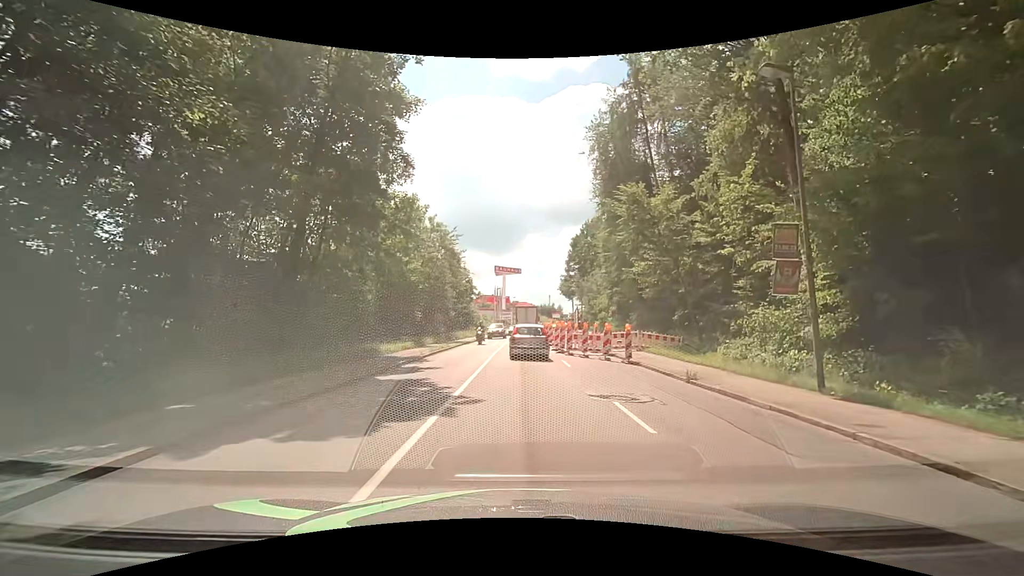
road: tertiary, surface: asphalt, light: Day
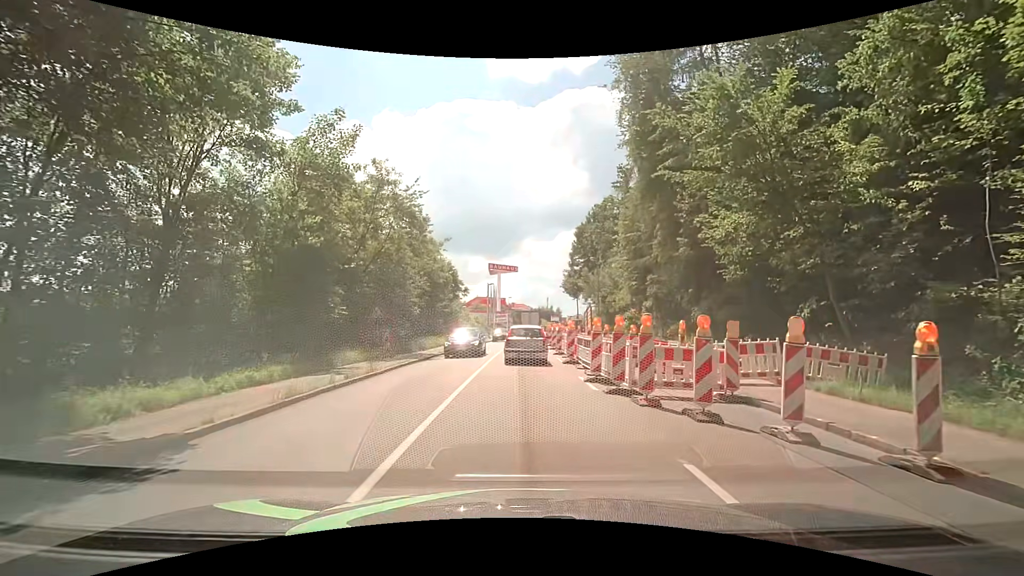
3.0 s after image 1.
(+0.1, +15.2) m; 0°
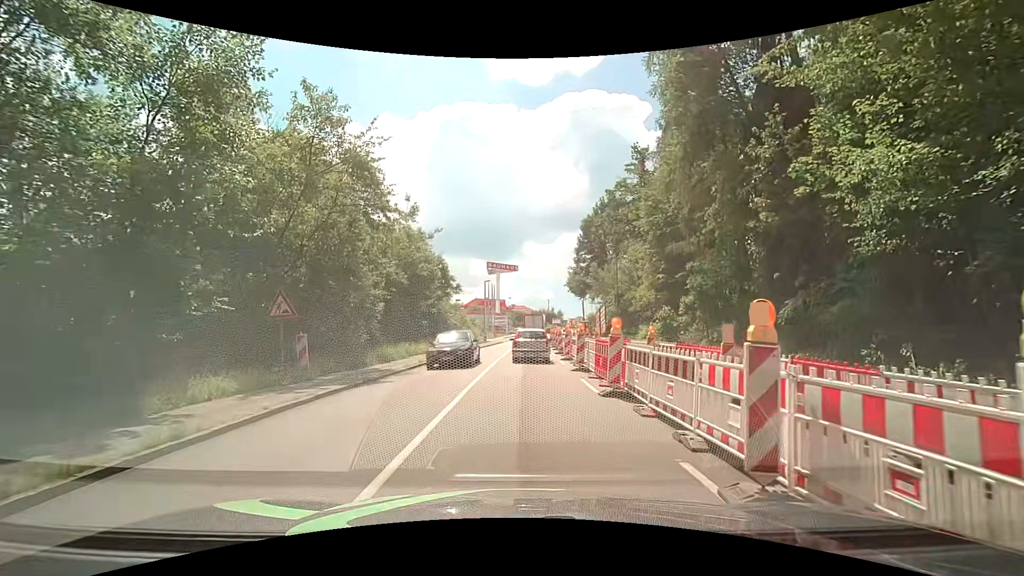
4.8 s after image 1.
(0.0, +8.9) m; -1°
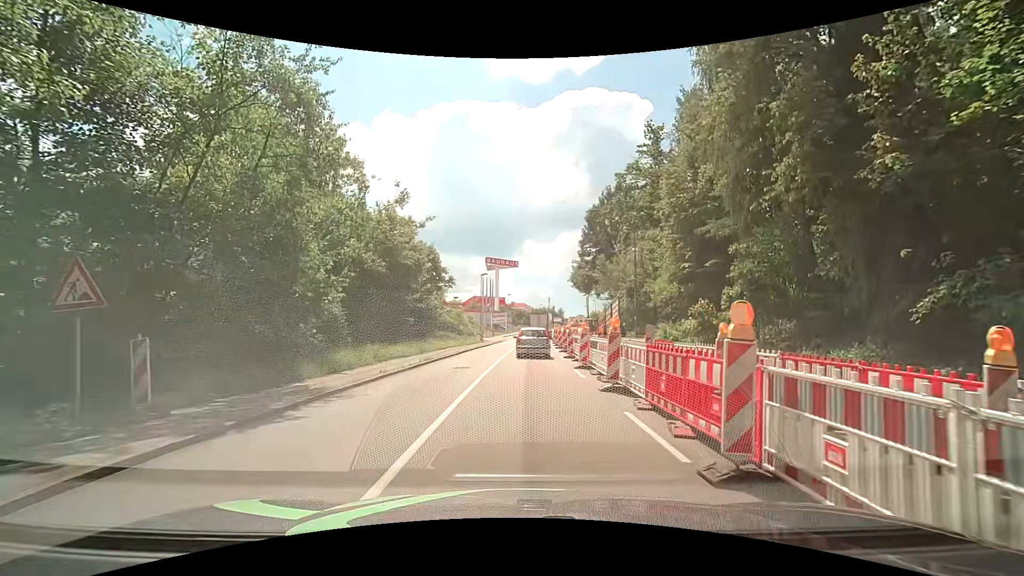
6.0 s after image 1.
(+0.1, +6.1) m; +1°
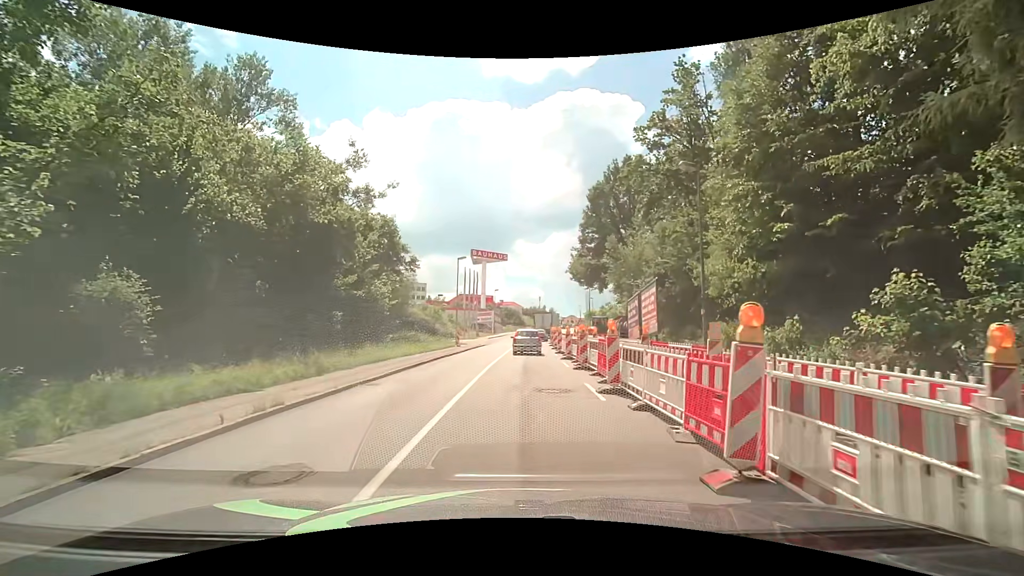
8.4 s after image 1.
(+0.1, +13.5) m; +1°
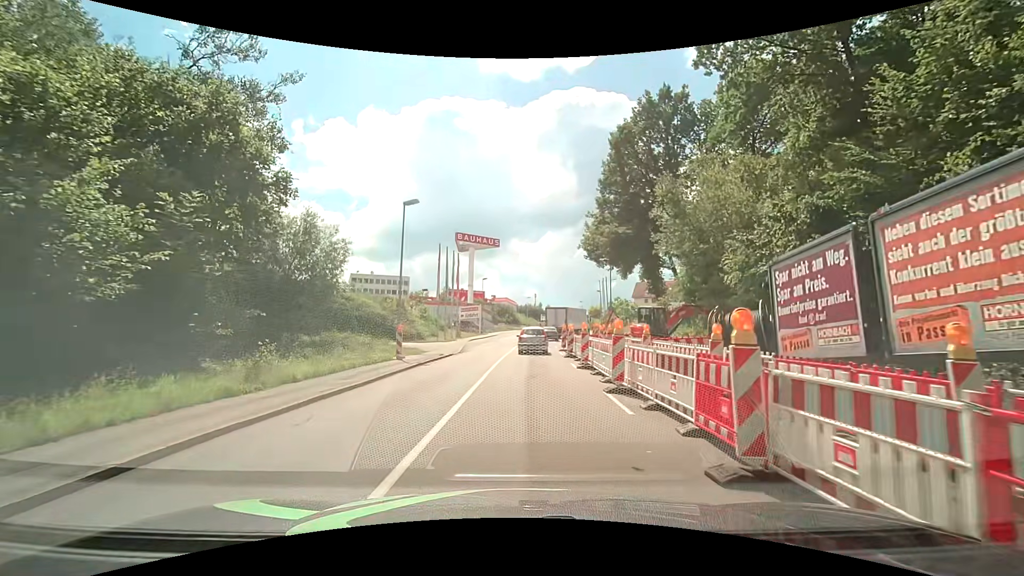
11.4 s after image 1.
(+0.3, +19.7) m; +2°
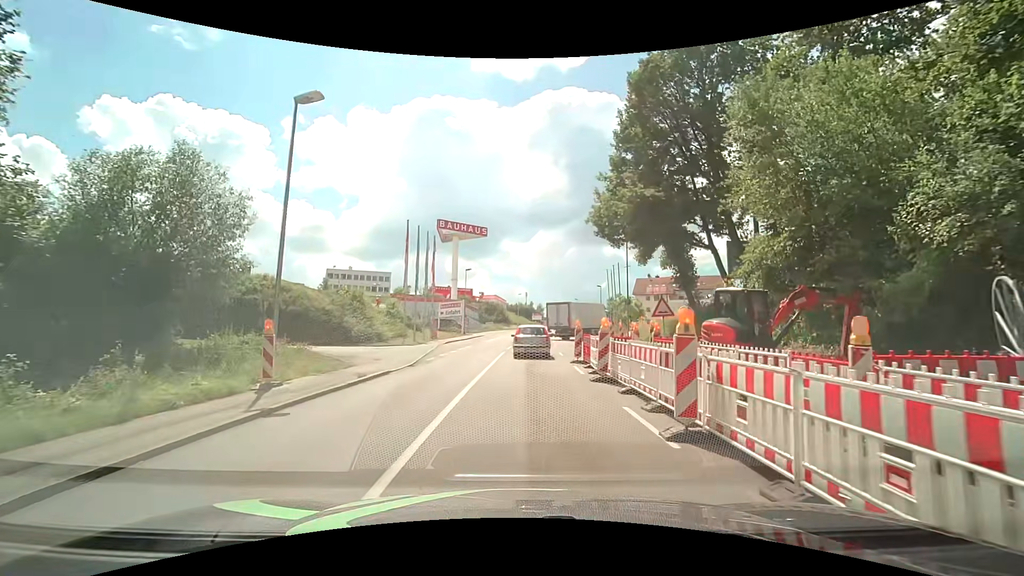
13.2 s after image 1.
(-0.1, +11.6) m; 0°
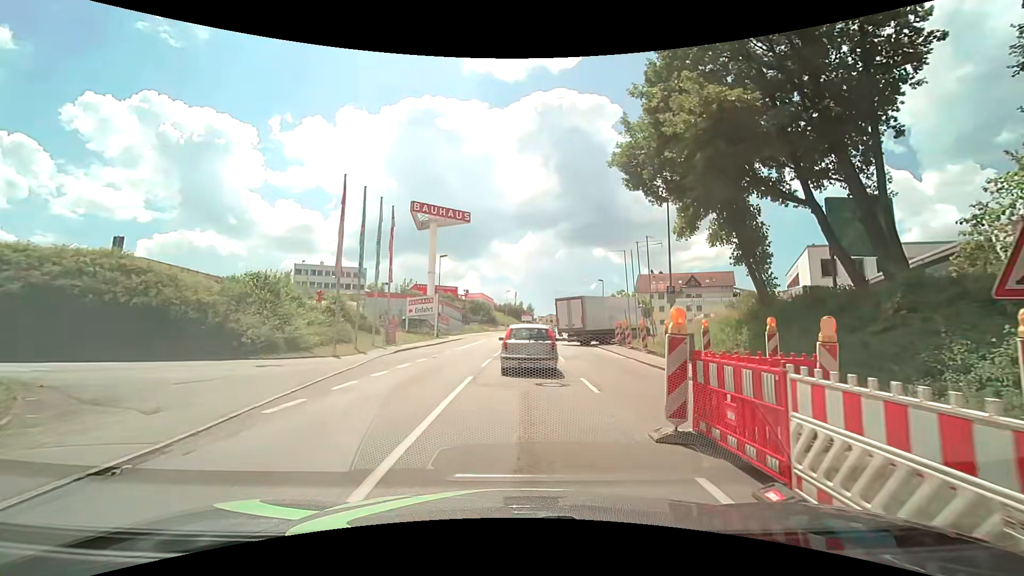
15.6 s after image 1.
(+0.1, +13.2) m; +1°
(0, +10) (0, +20) (0, +30) (+1, +40) (+1, +50) (+2, +60) (+2, +70) (+3, +80) (+4, +90) (+4, +100) m
